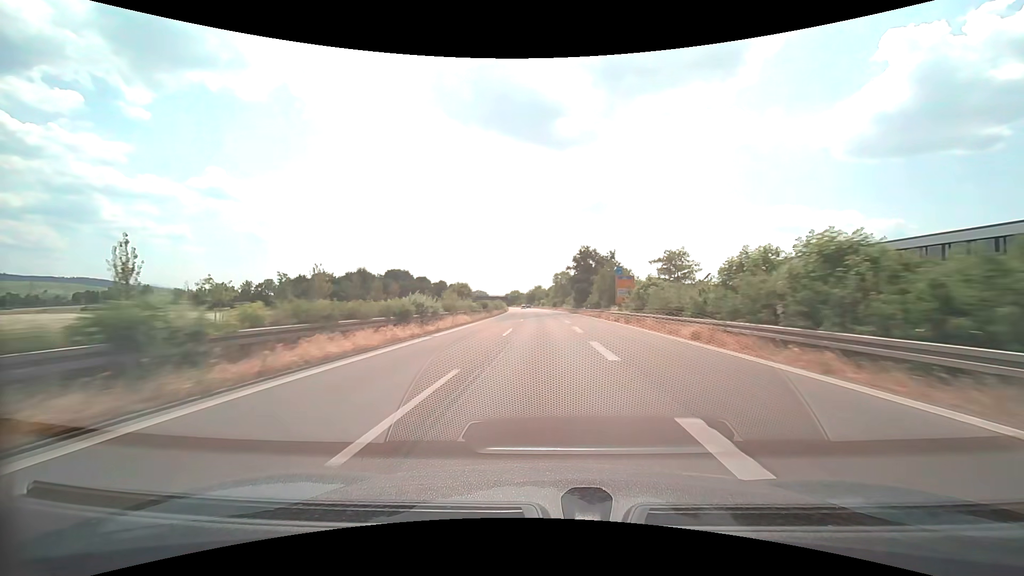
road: trunk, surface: asphalt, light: Day
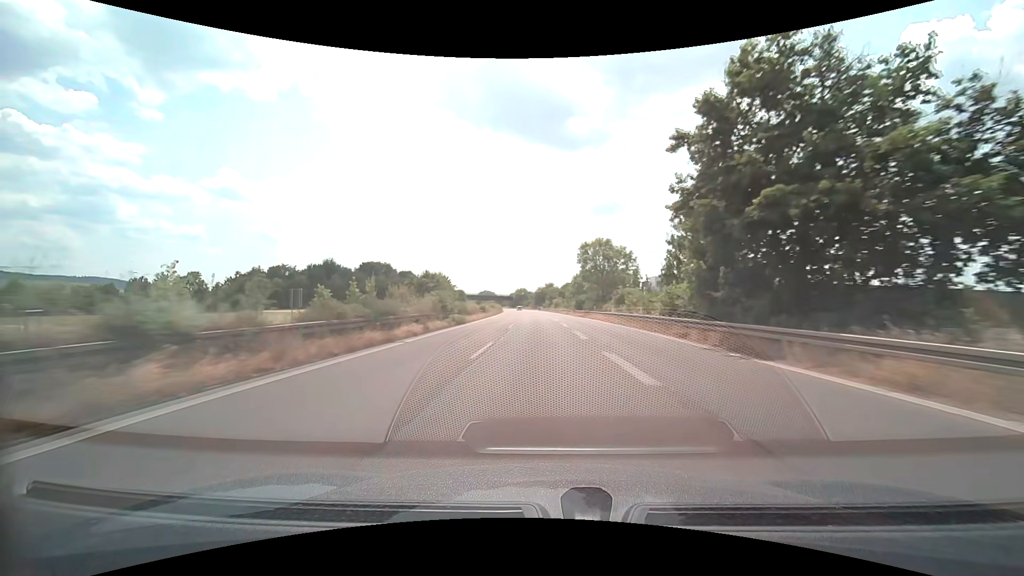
(-0.6, +63.2) m; -1°
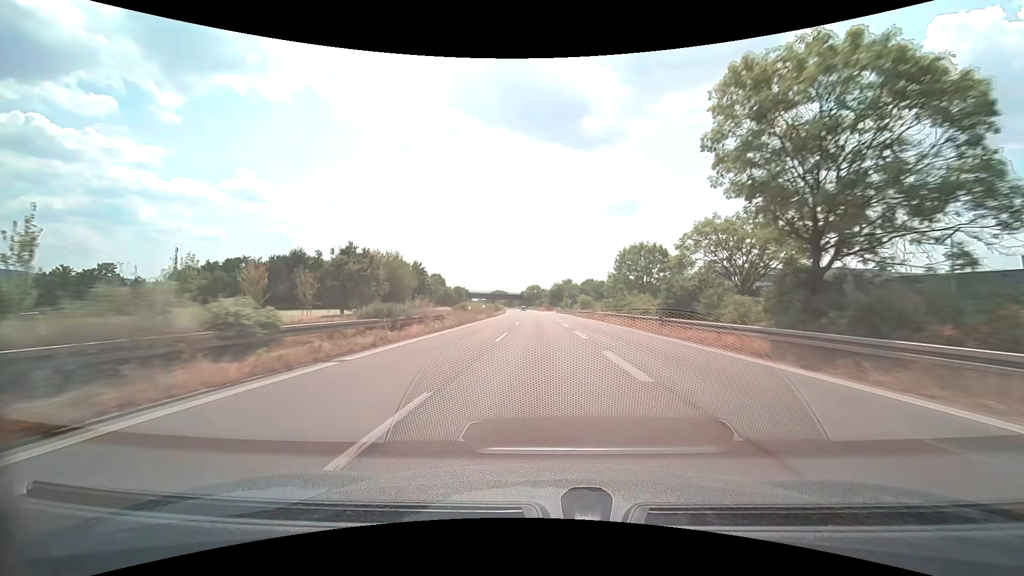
(-0.6, +47.4) m; -1°
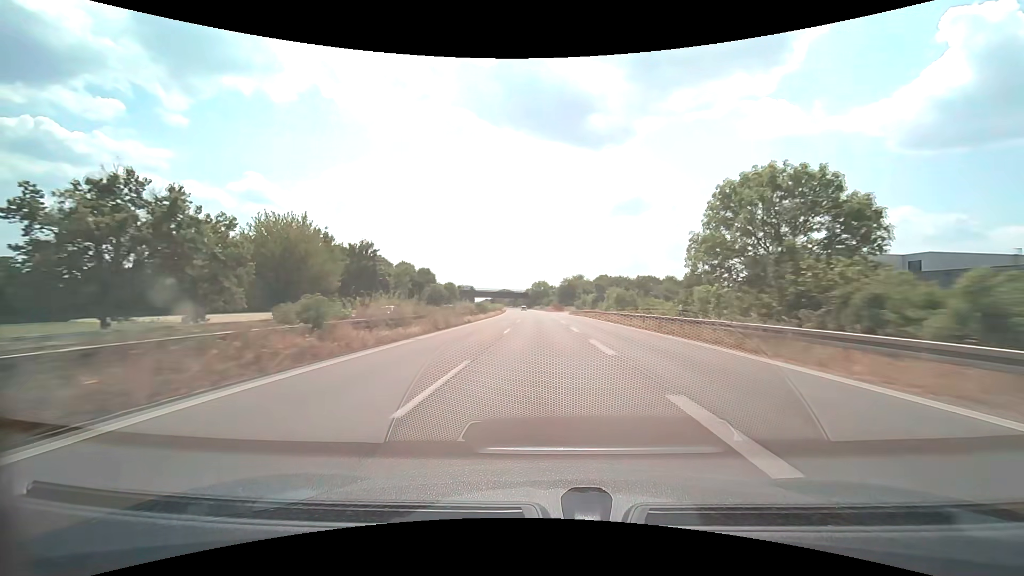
(-0.3, +31.6) m; -1°
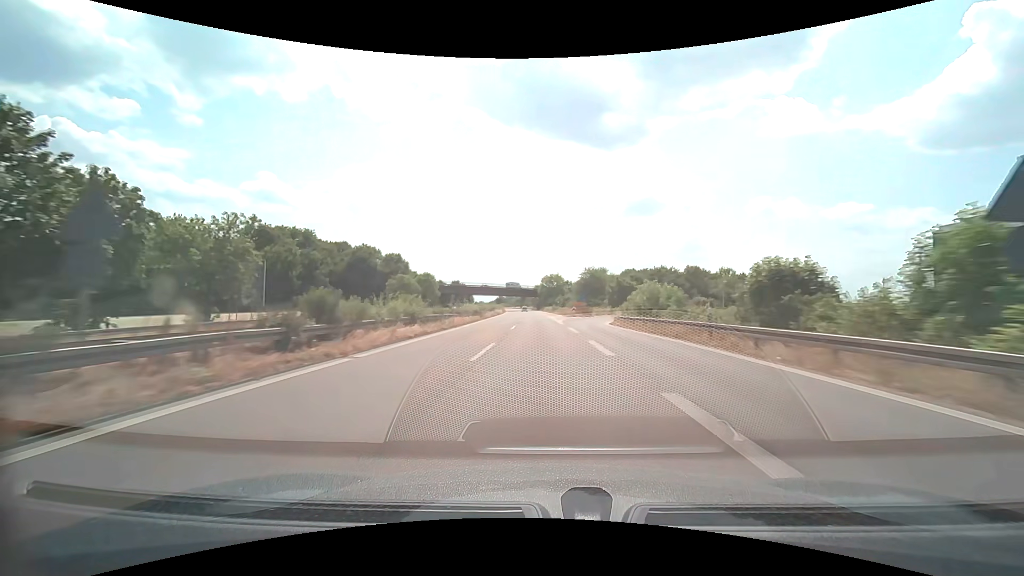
(-0.6, +47.5) m; -1°
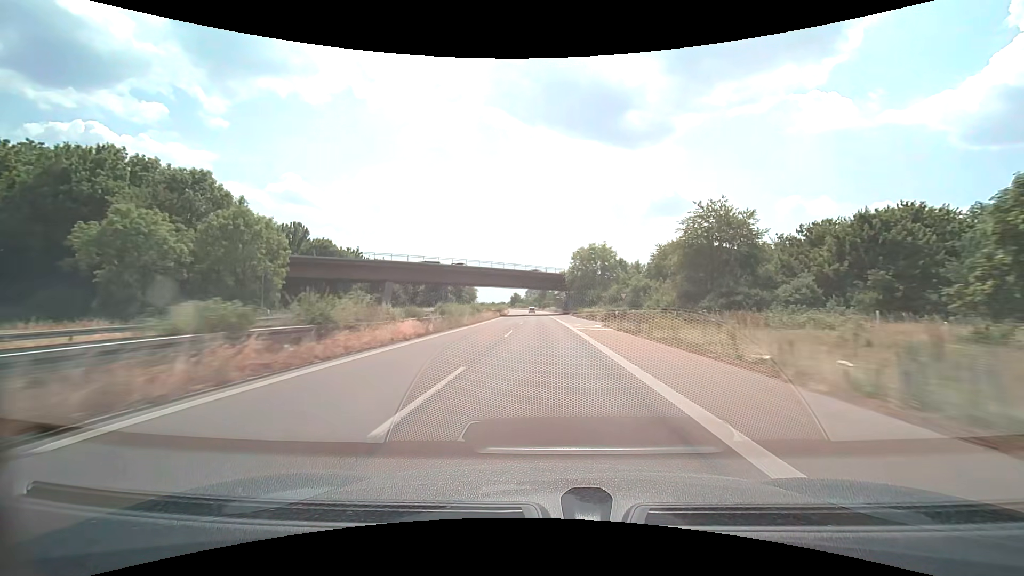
(-1.8, +79.3) m; -3°
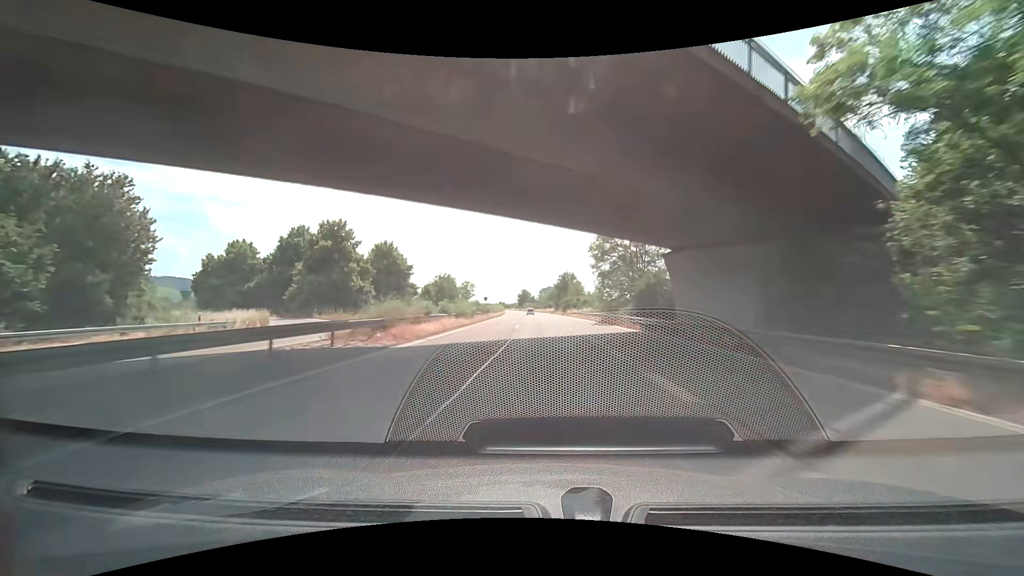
(-1.2, +79.3) m; -2°
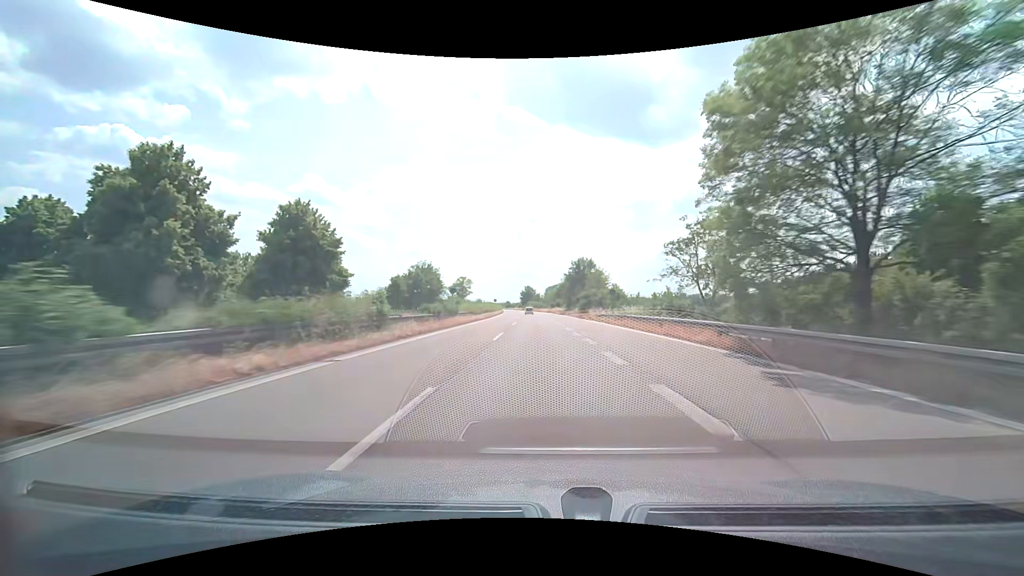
(-0.2, +31.7) m; -1°
(0, +10) (0, +20) (0, +30) (0, +40) (-1, +50) (-1, +60) (-1, +70) (-2, +80) (-2, +90) (-3, +100) m
